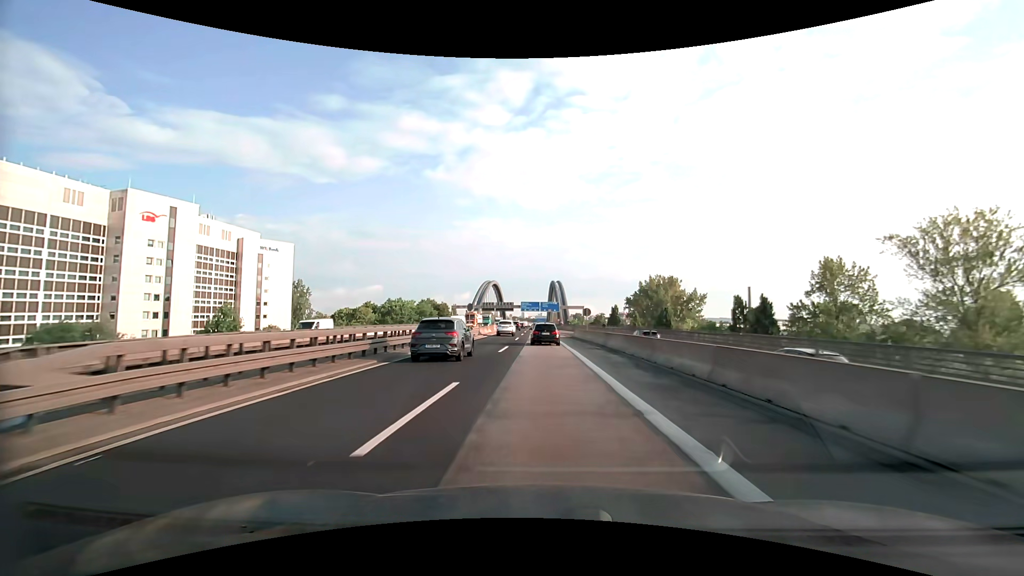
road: motorway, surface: asphalt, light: Day
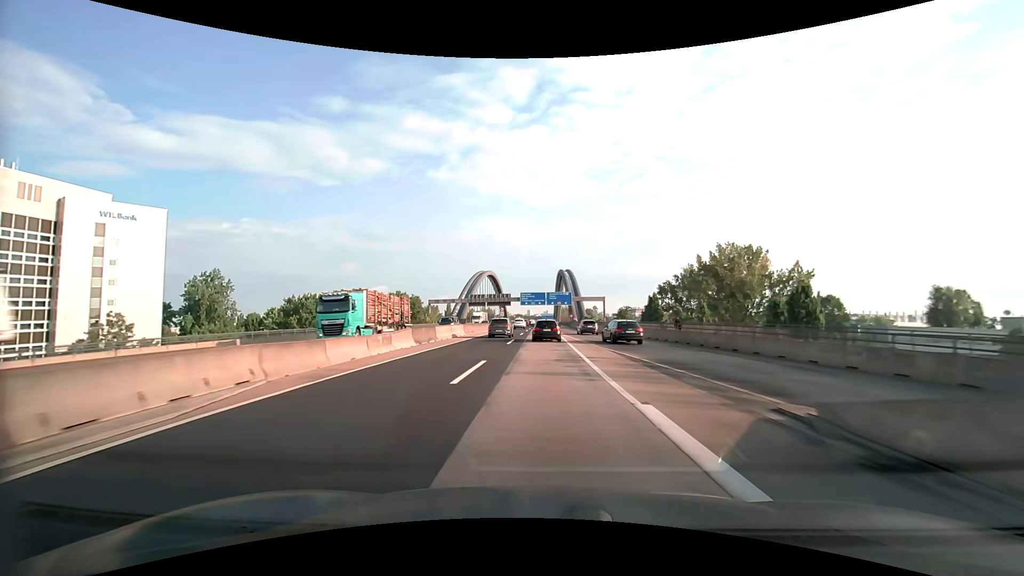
(-0.4, +48.2) m; -1°
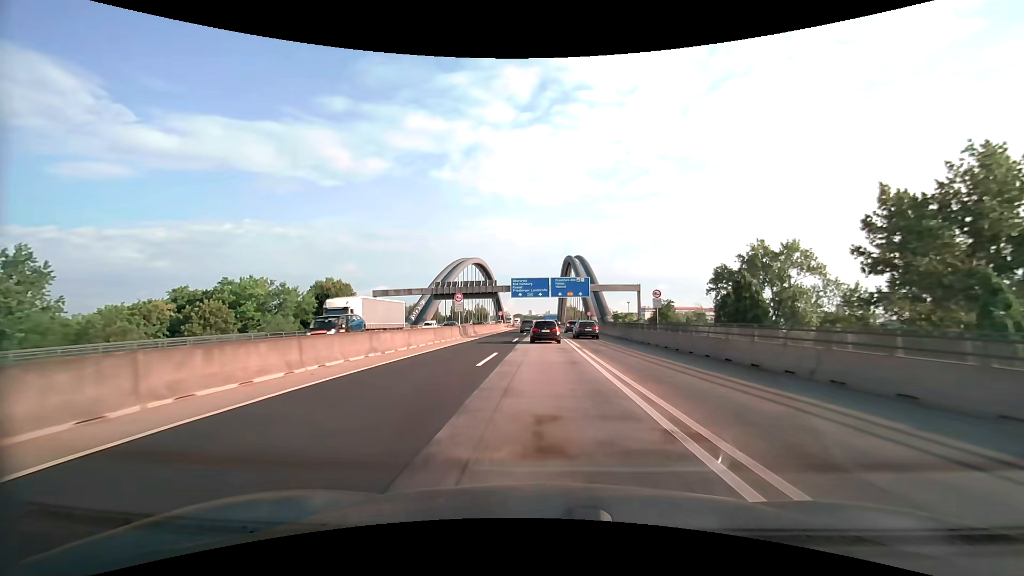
(-0.1, +49.4) m; 0°
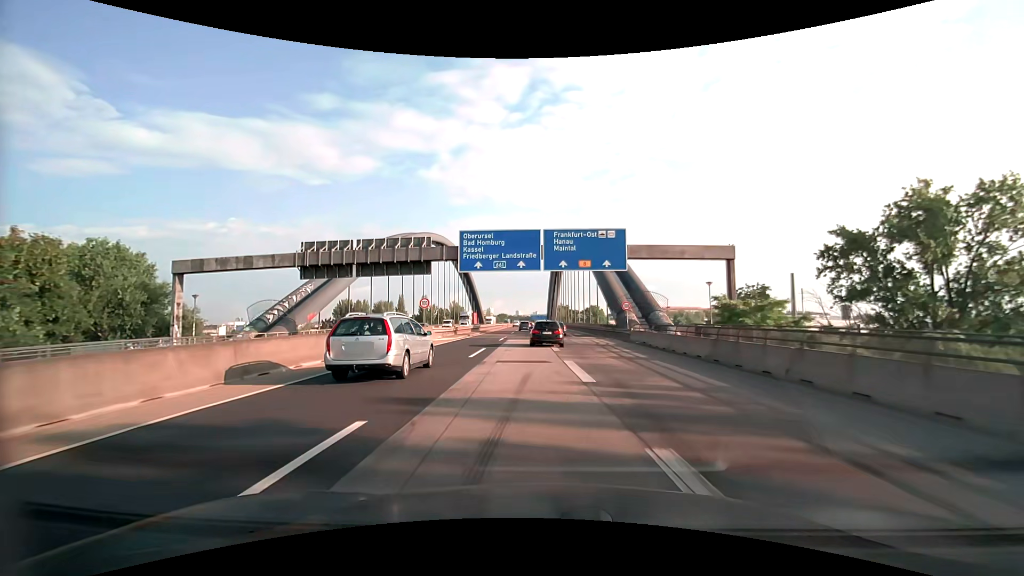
(+0.2, +50.2) m; +1°
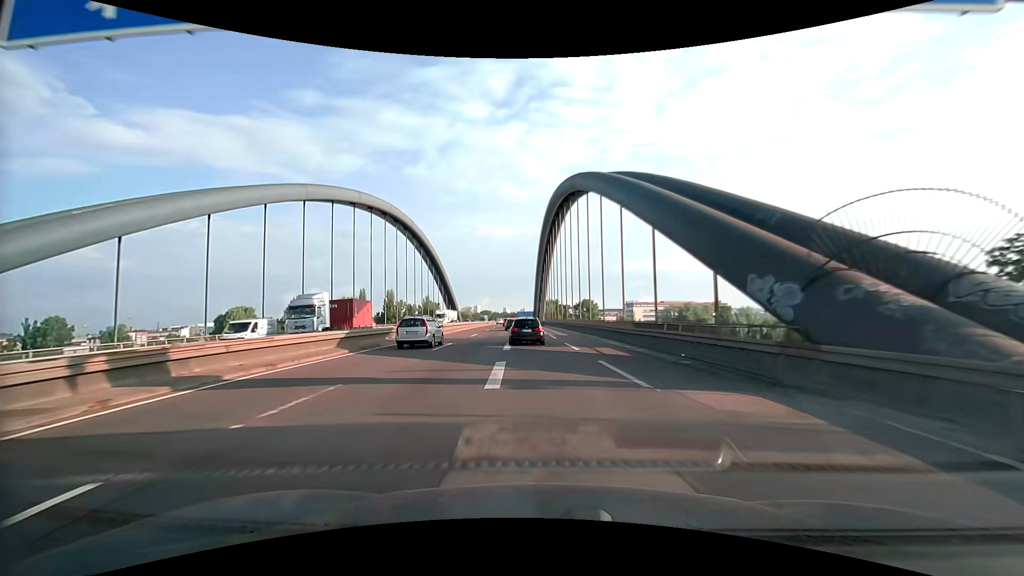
(+0.7, +37.1) m; +1°
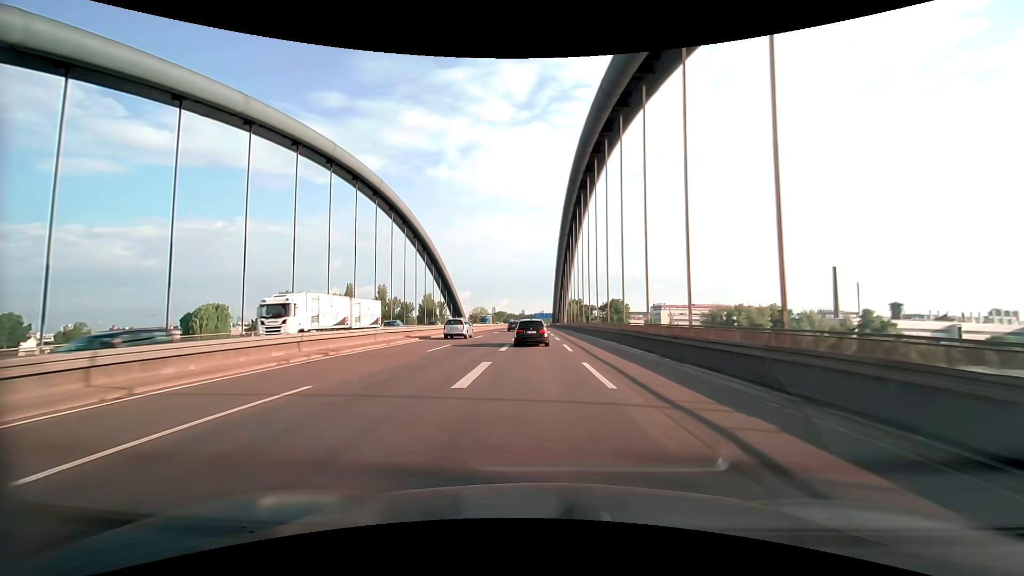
(-0.6, +36.4) m; -2°
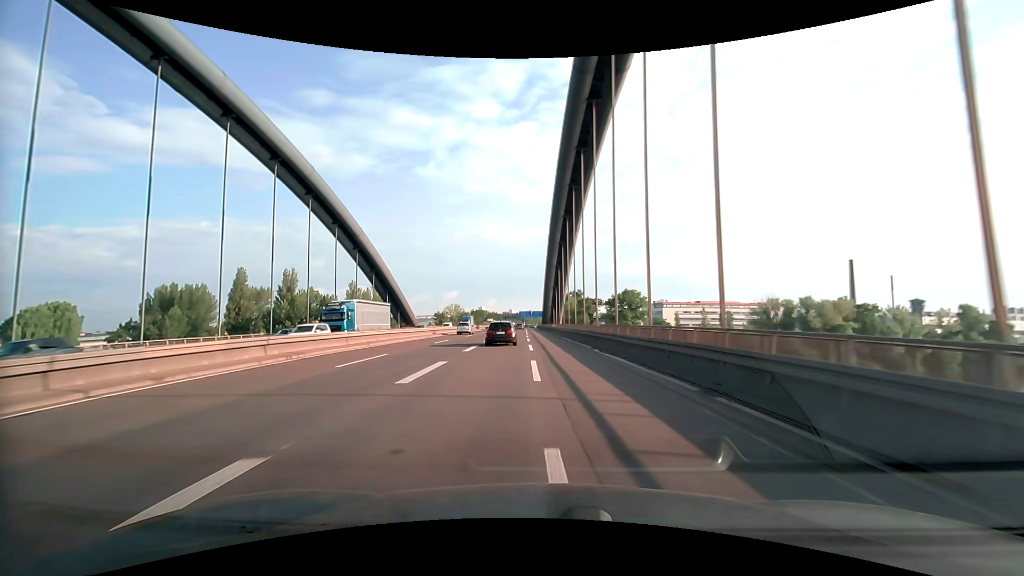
(+0.5, +59.4) m; +1°
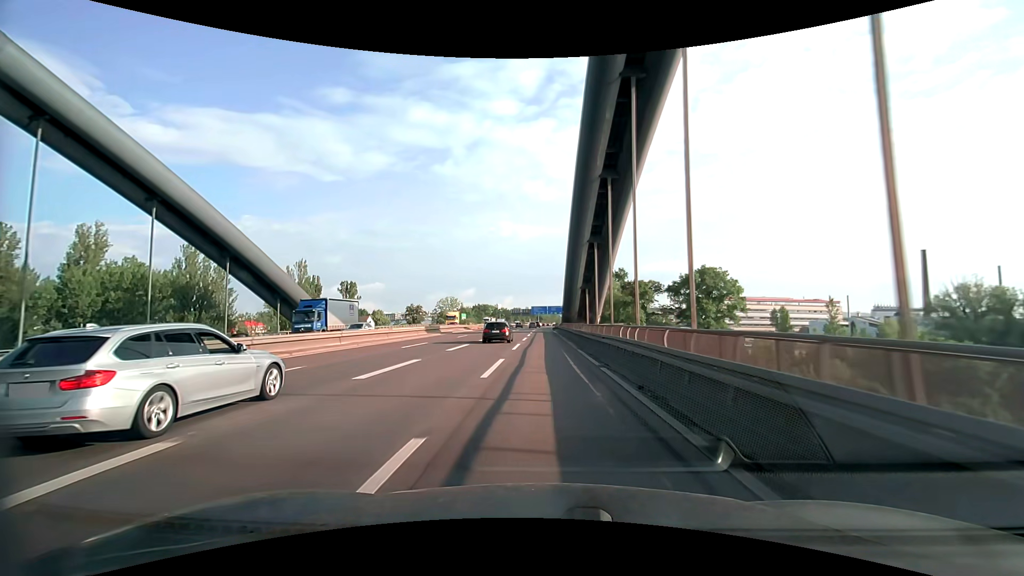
(-0.2, +60.2) m; -2°
(0, +10) (0, +20) (0, +30) (0, +40) (0, +50) (0, +60) (0, +70) (0, +80) (0, +90) (0, +100) m
